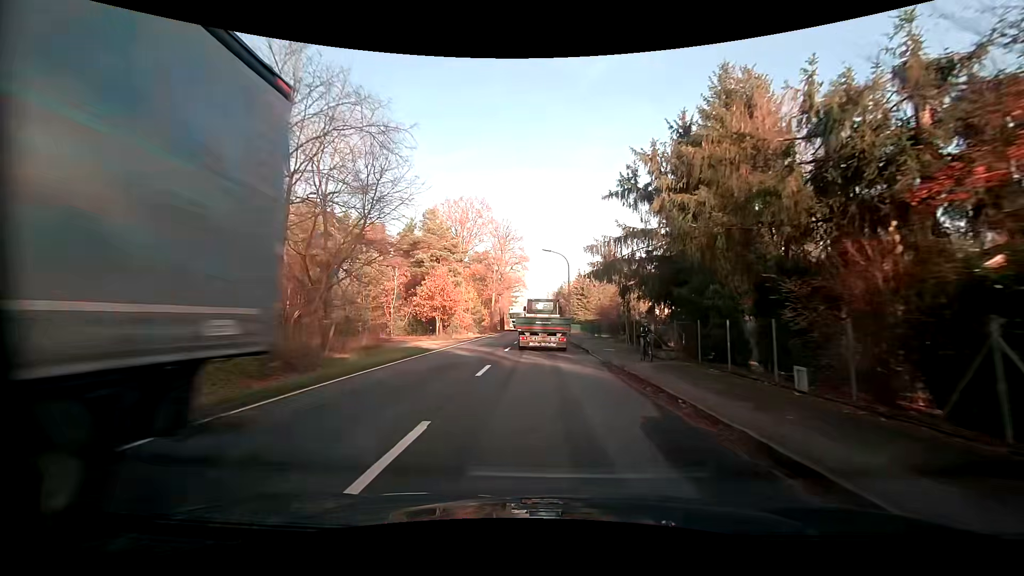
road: primary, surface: asphalt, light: Day
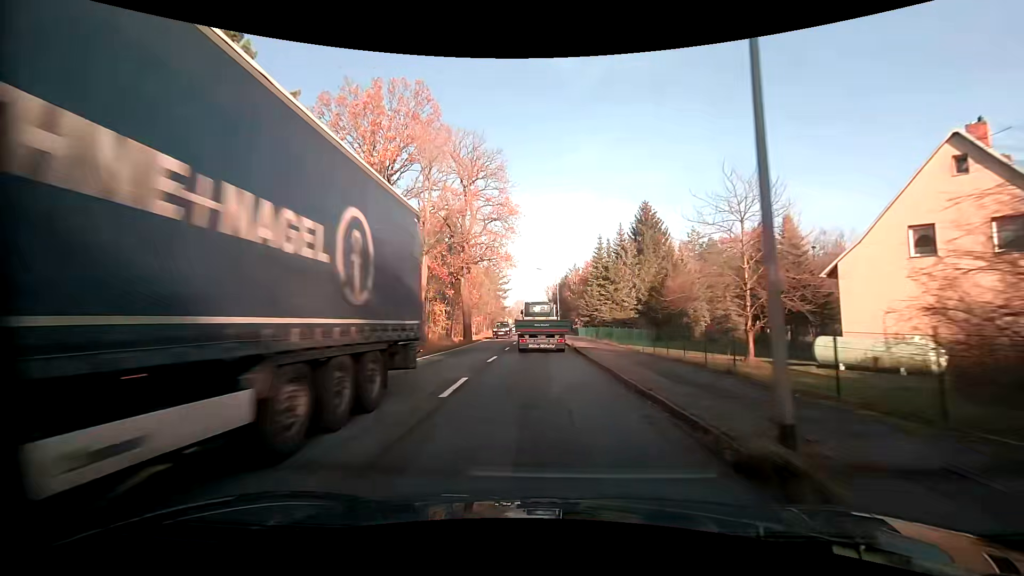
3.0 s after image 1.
(+0.3, +39.6) m; 0°
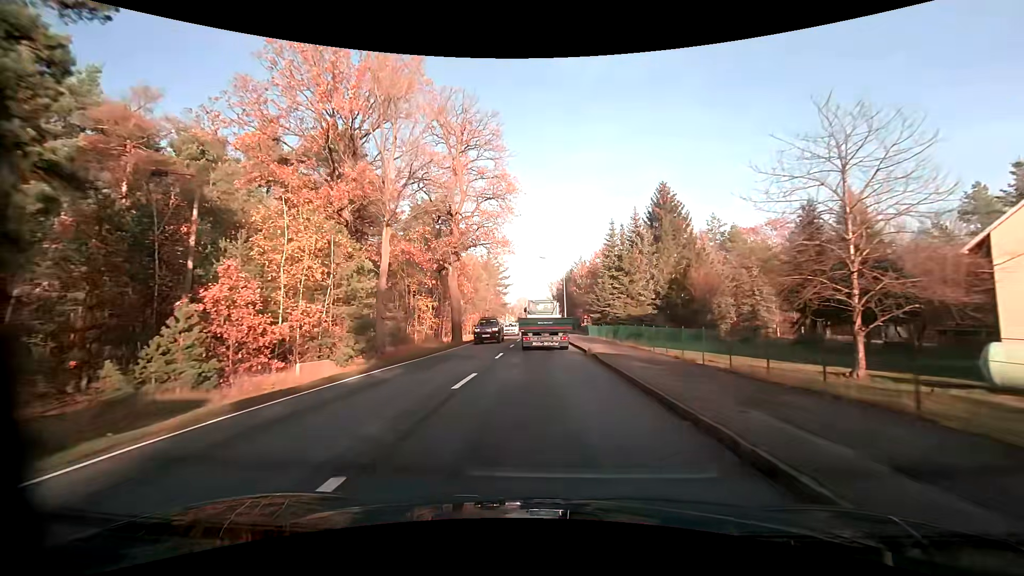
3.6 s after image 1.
(0.0, +7.9) m; 0°
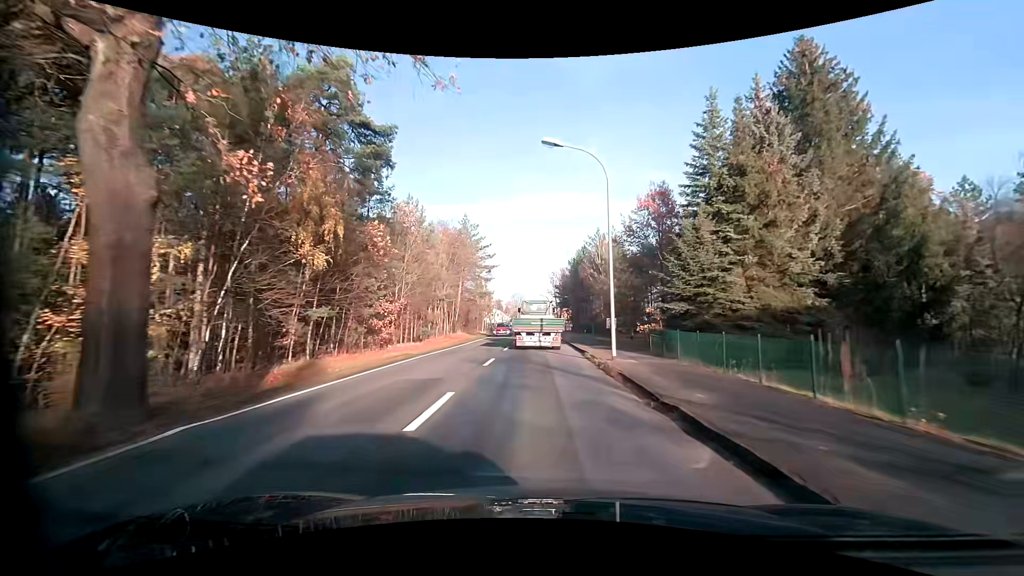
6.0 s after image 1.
(-0.1, +31.2) m; 0°
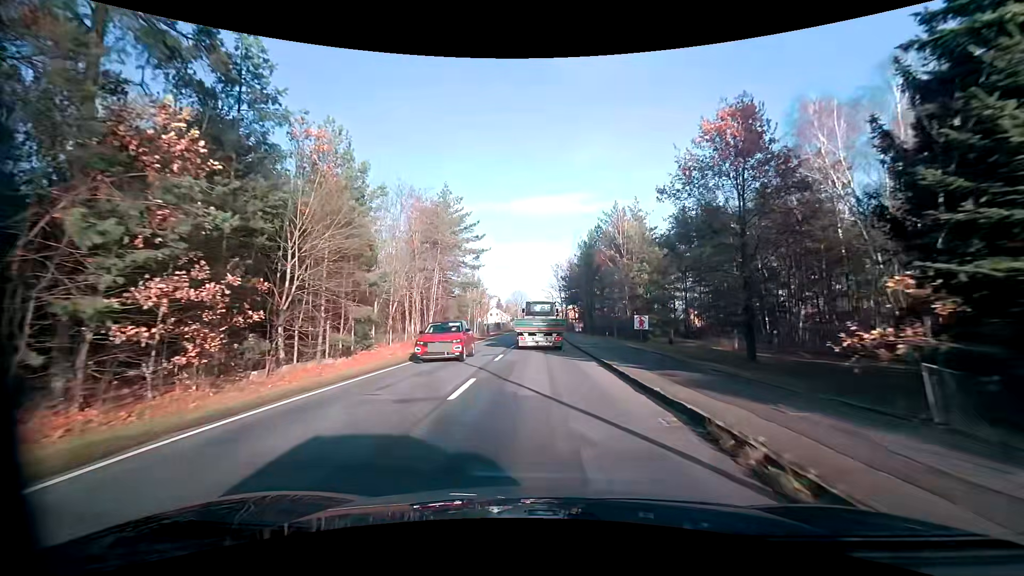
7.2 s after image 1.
(0.0, +15.3) m; 0°
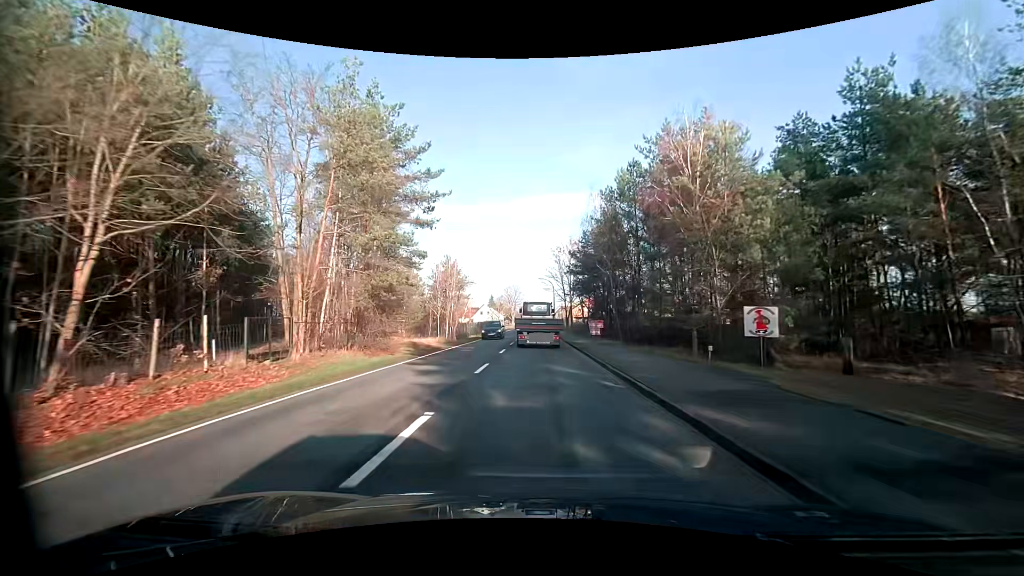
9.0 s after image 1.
(+0.1, +22.8) m; +1°
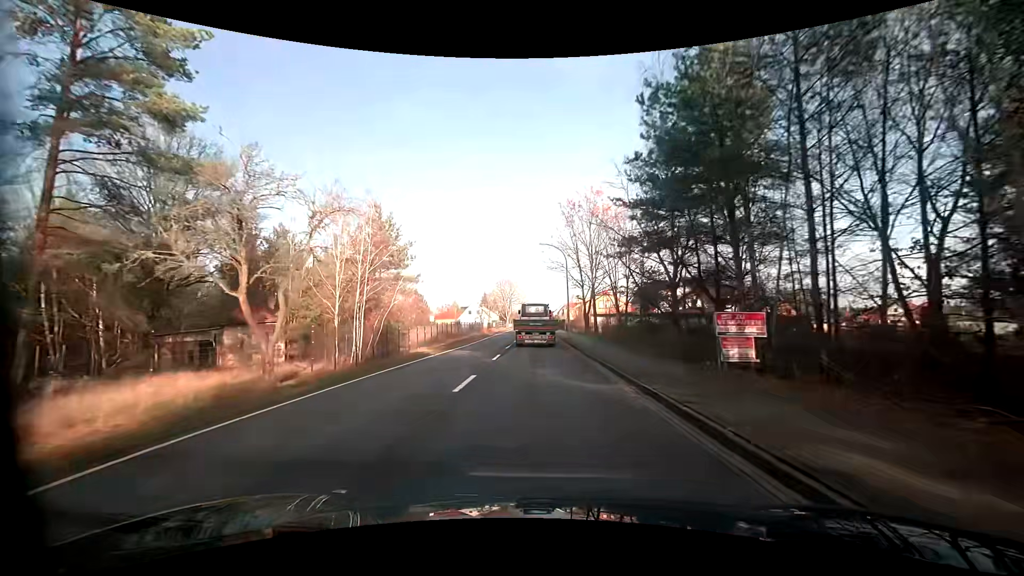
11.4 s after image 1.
(-0.1, +30.5) m; 0°
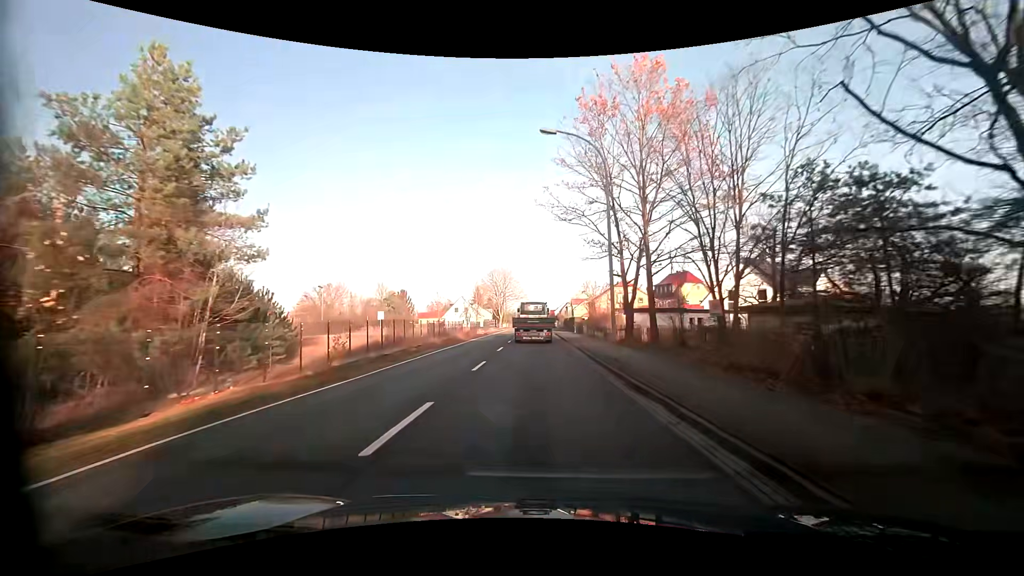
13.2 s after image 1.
(0.0, +23.0) m; +1°
(0, +10) (0, +20) (0, +30) (-1, +40) (-1, +50) (-1, +60) (-1, +70) (-1, +80) (-2, +90) (-2, +100) m
